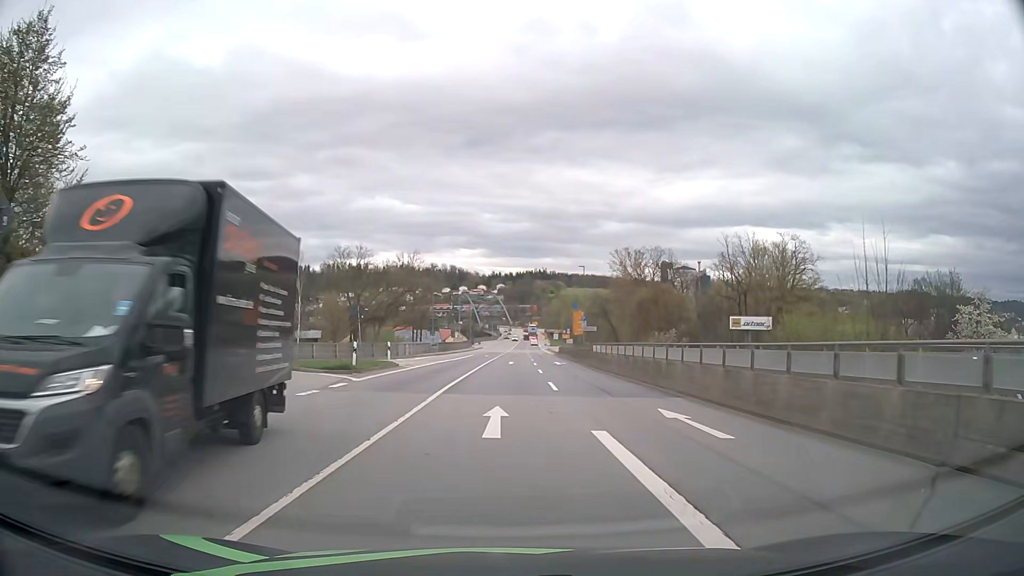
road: primary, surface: asphalt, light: Day
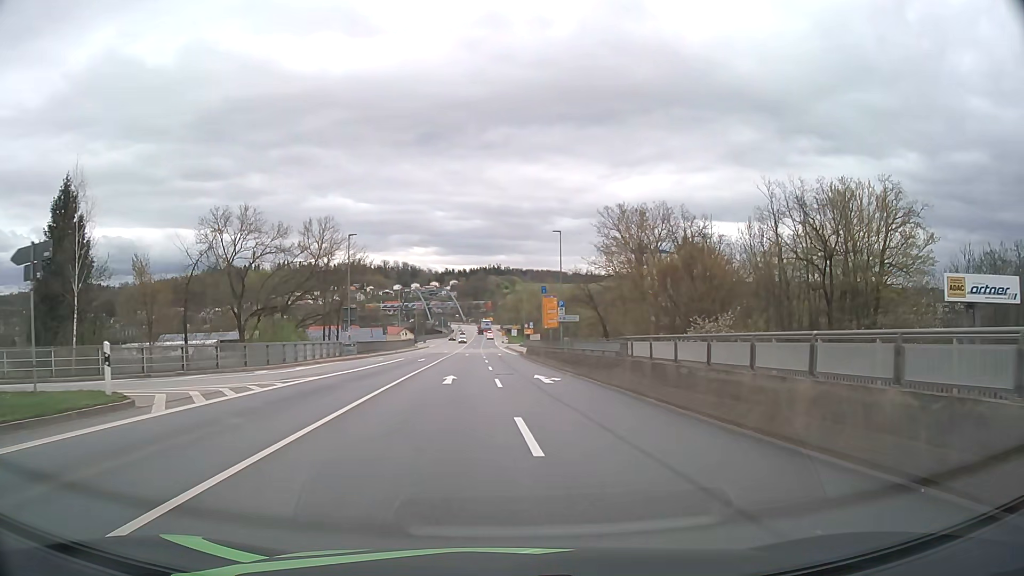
(+0.7, +24.0) m; +4°
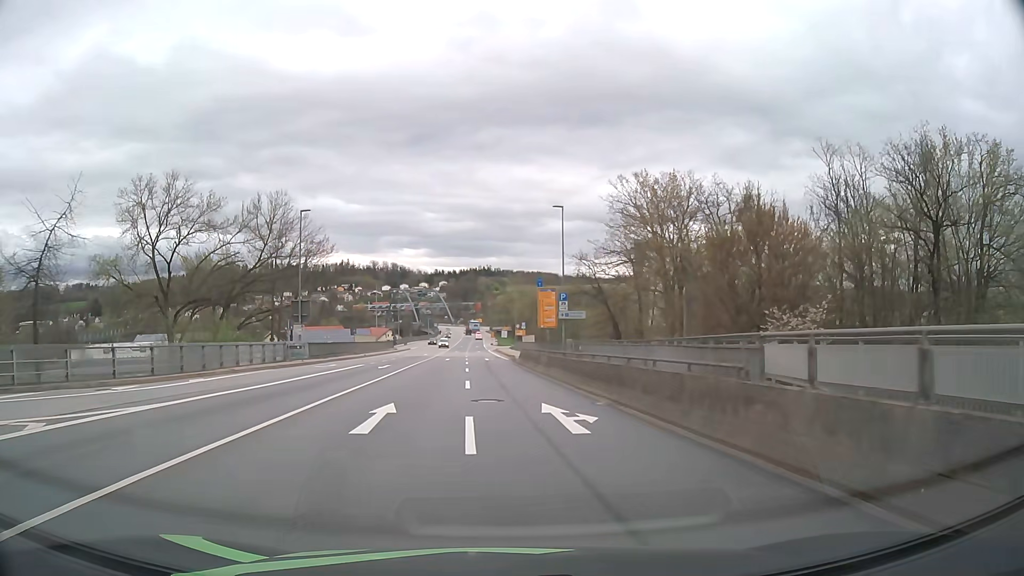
(+0.1, +11.7) m; +1°
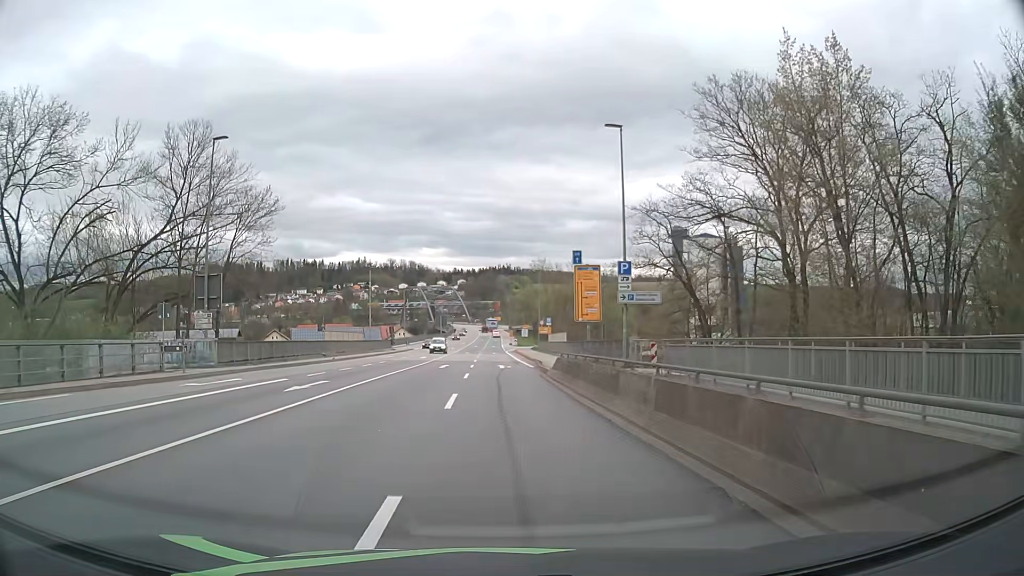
(-0.2, +18.3) m; -1°
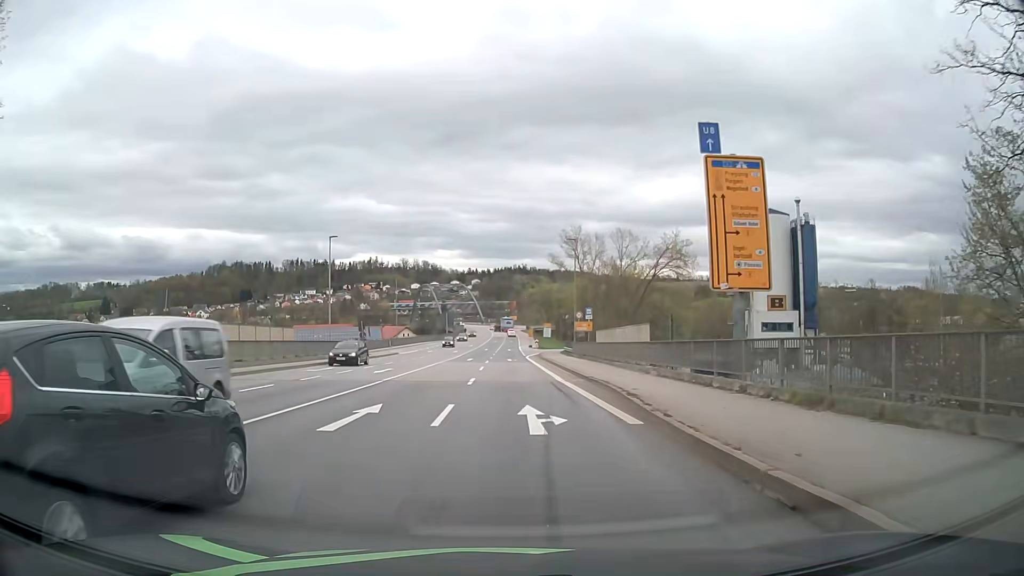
(-0.5, +26.6) m; -2°
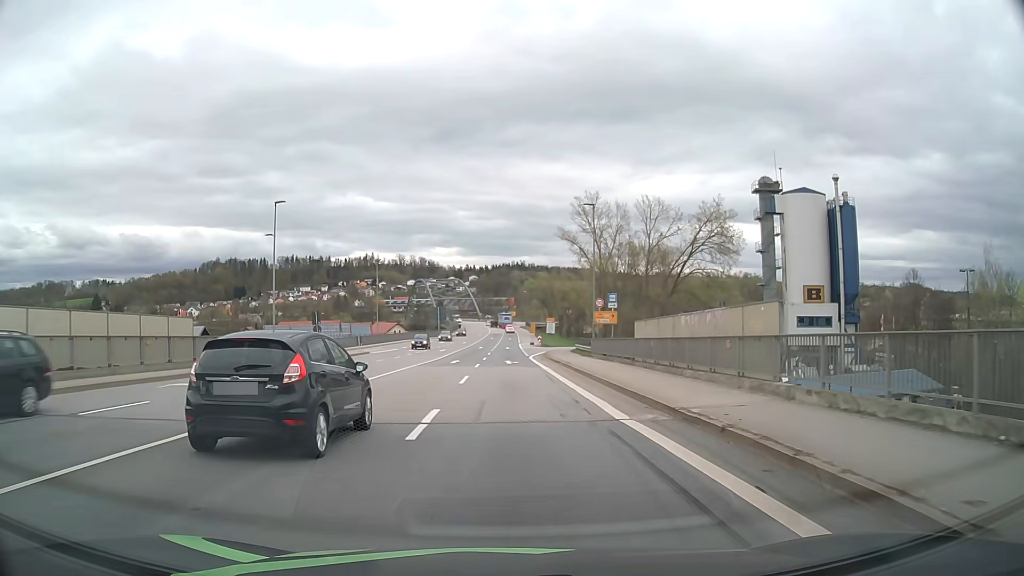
(0.0, +14.0) m; 0°
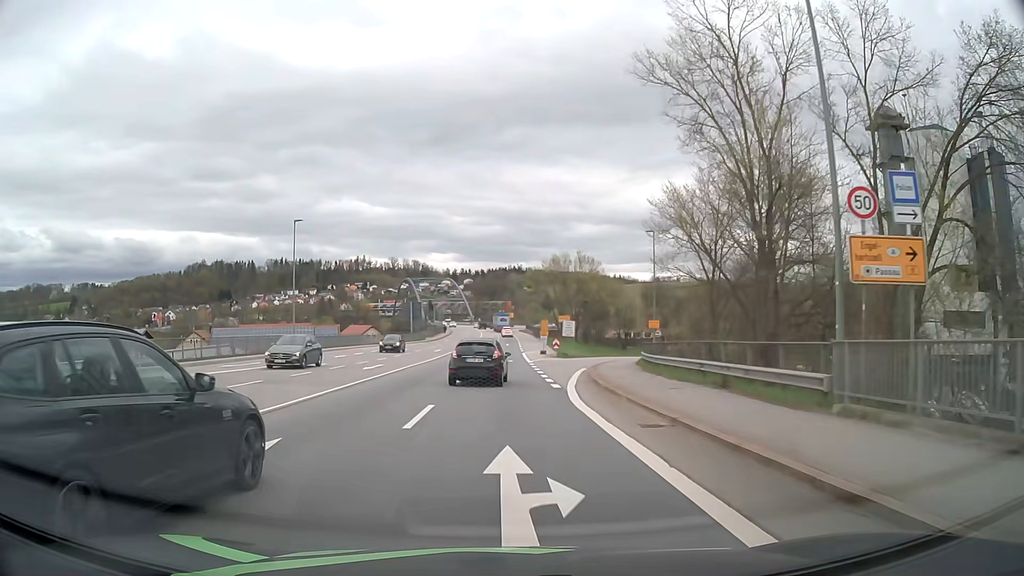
(0.0, +34.3) m; 0°
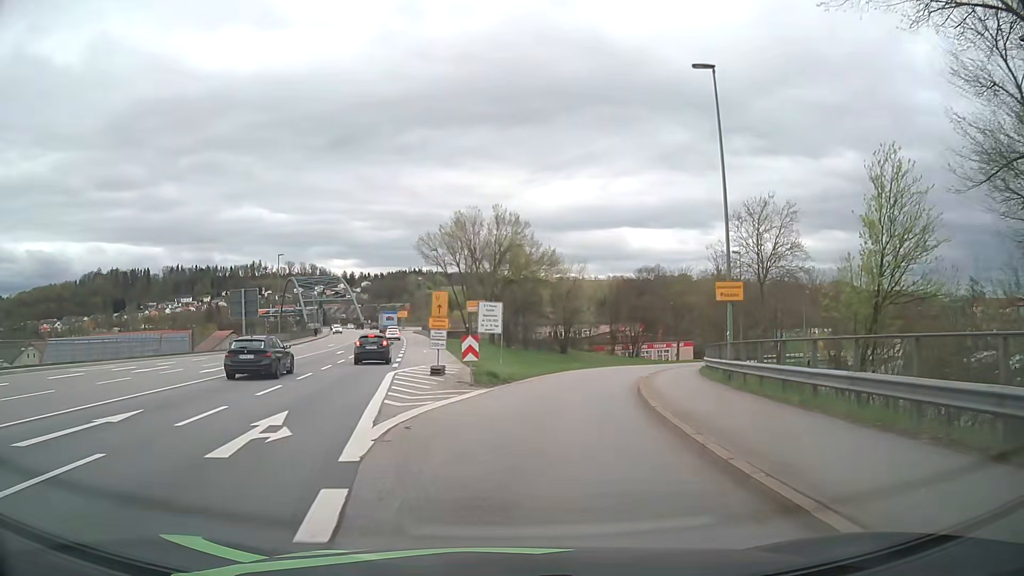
(+1.9, +34.5) m; +8°
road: primary_link
(0, +10) (+1, +20) (+3, +30) (+6, +39) (+10, +49) (+14, +58) (+19, +66) (+25, +75) (+31, +82) (+38, +90) m
